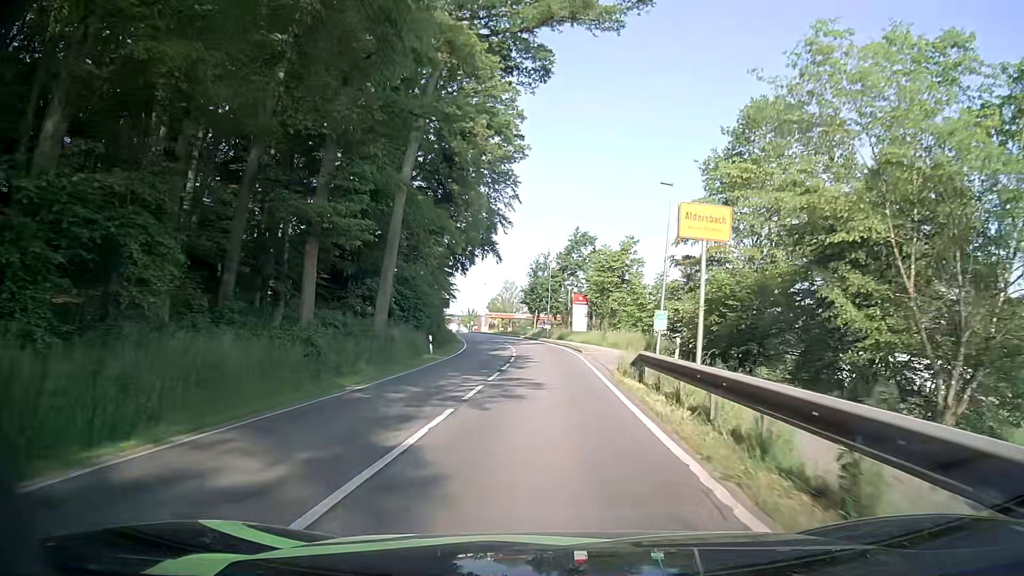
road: secondary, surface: asphalt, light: Day
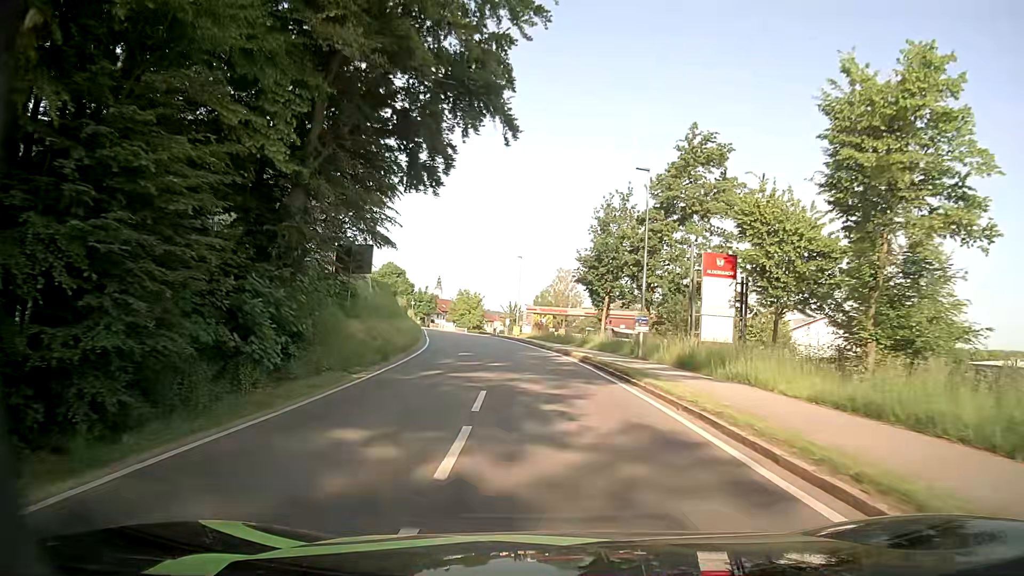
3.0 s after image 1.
(-1.7, +42.7) m; -5°
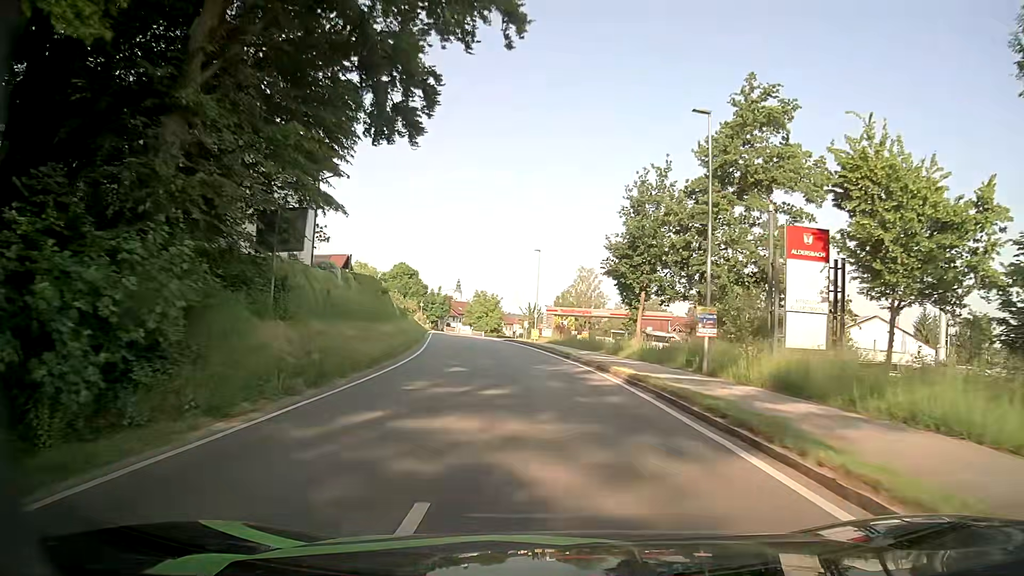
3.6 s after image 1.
(-0.1, +8.4) m; -2°
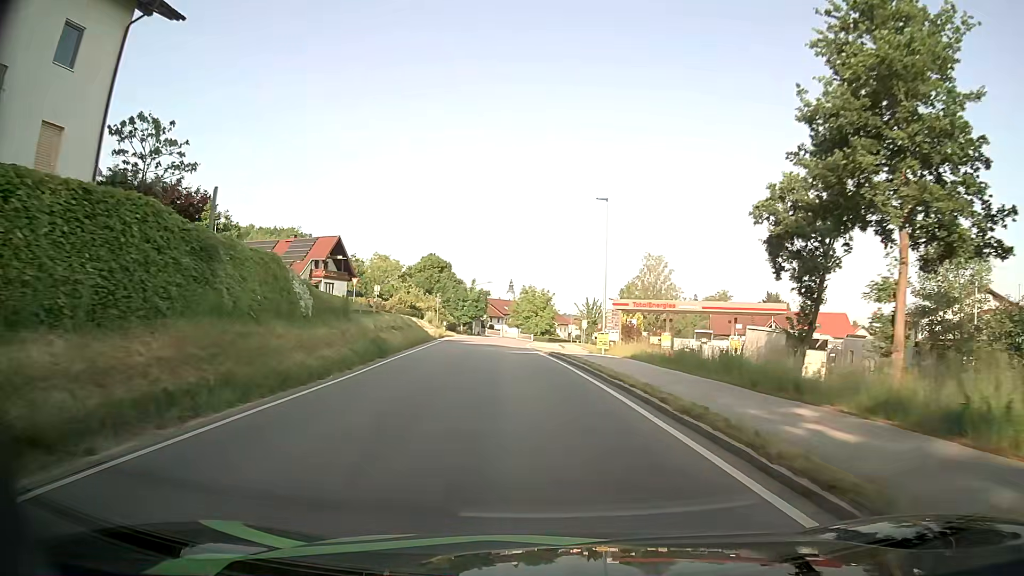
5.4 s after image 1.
(-1.1, +25.1) m; -4°
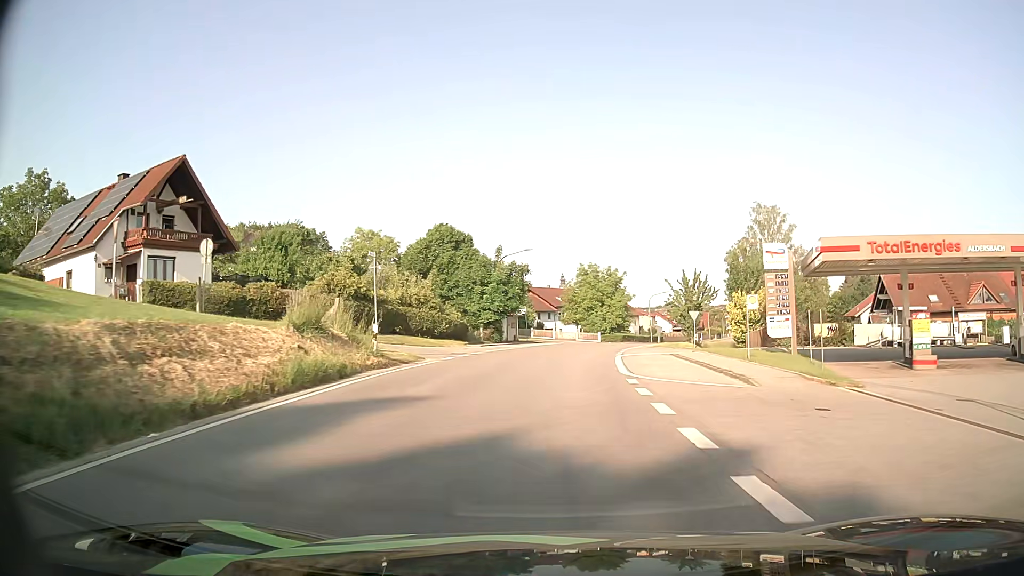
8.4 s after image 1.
(-3.2, +39.1) m; -6°
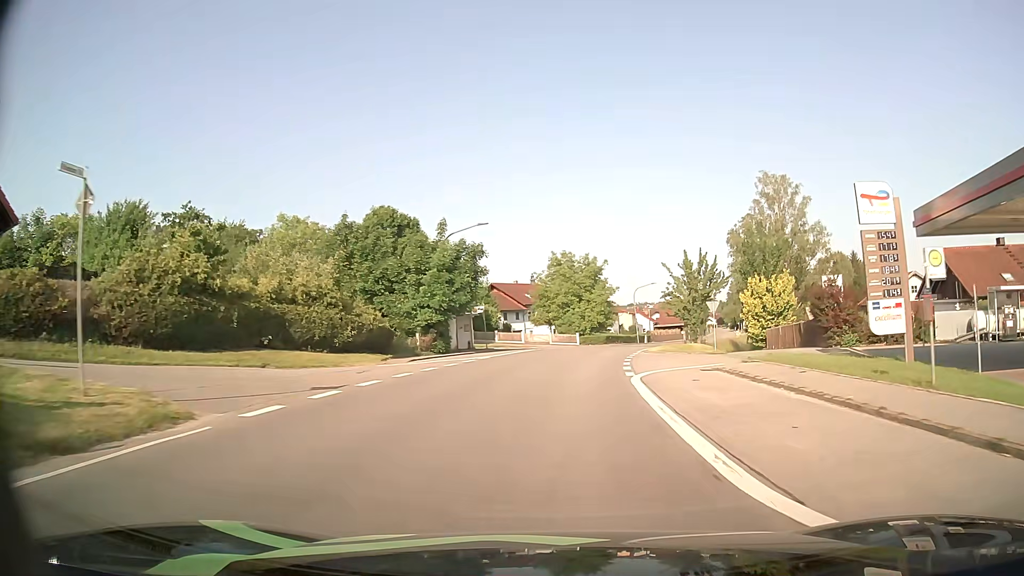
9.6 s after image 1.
(+0.2, +15.1) m; +2°
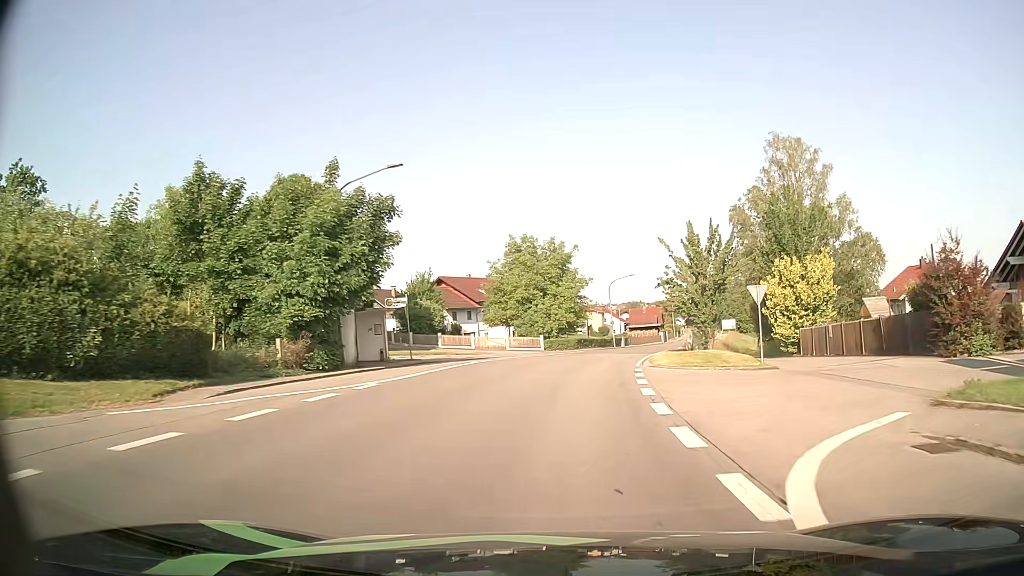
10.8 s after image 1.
(+0.3, +14.9) m; +3°
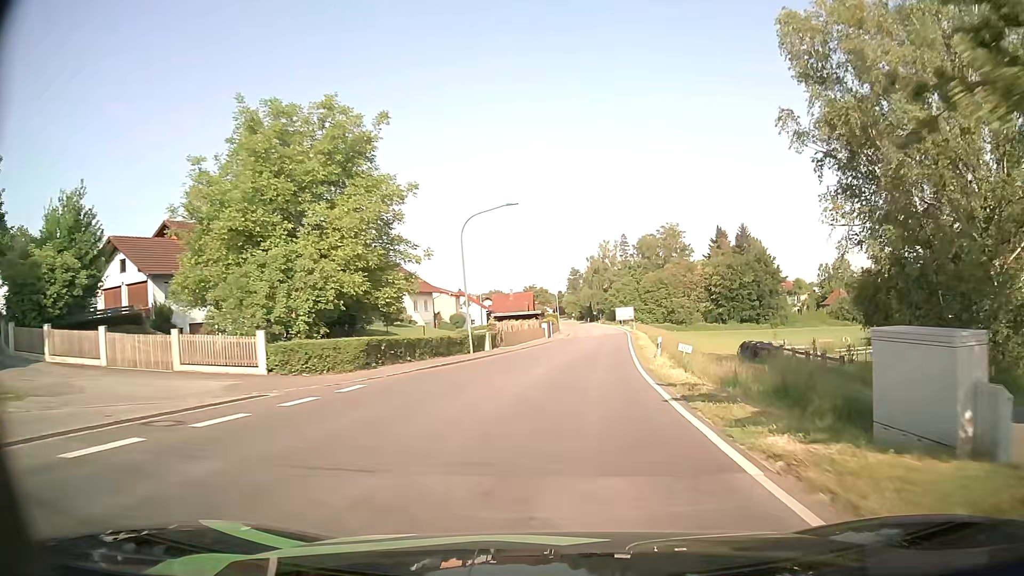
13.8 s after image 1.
(+3.3, +37.6) m; +12°
